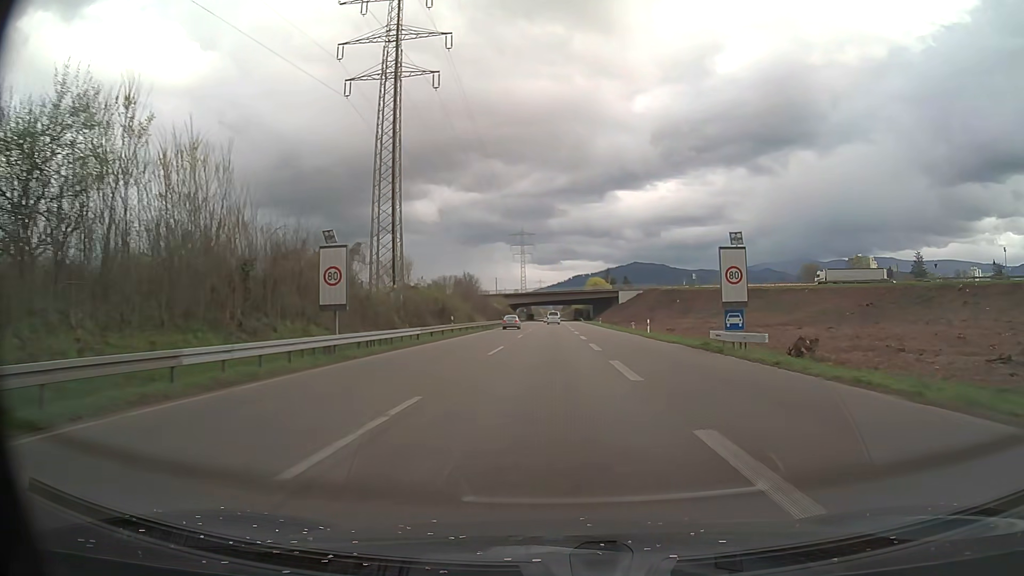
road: trunk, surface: asphalt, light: Day
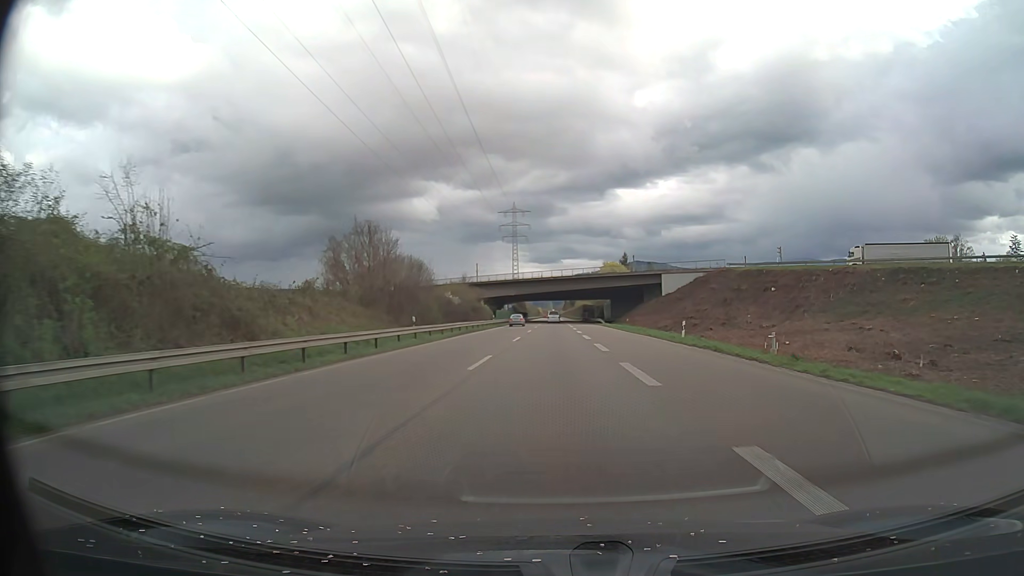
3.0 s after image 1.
(0.0, +61.2) m; 0°
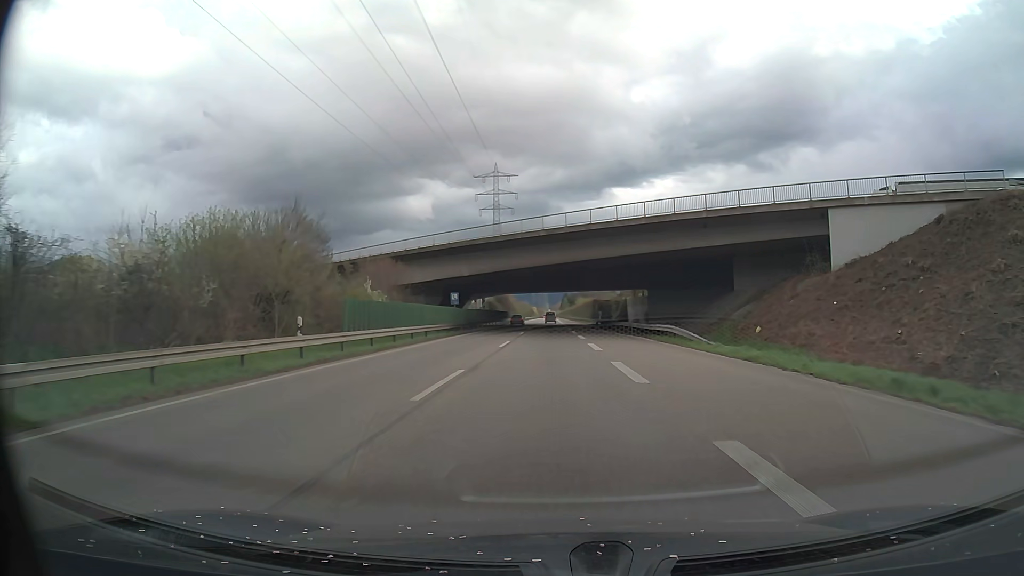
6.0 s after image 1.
(+0.3, +59.8) m; +1°
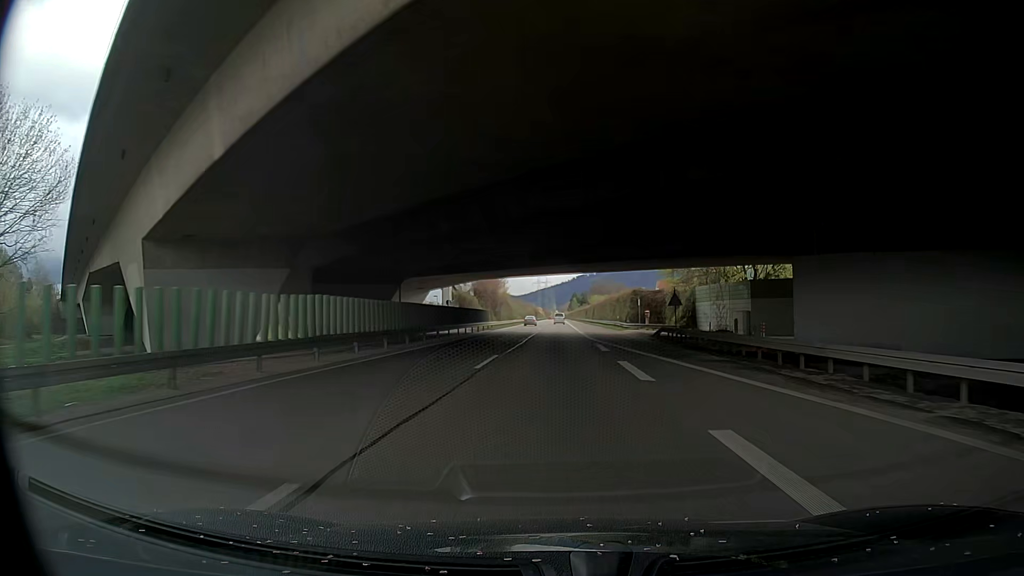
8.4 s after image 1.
(-0.3, +47.2) m; -1°
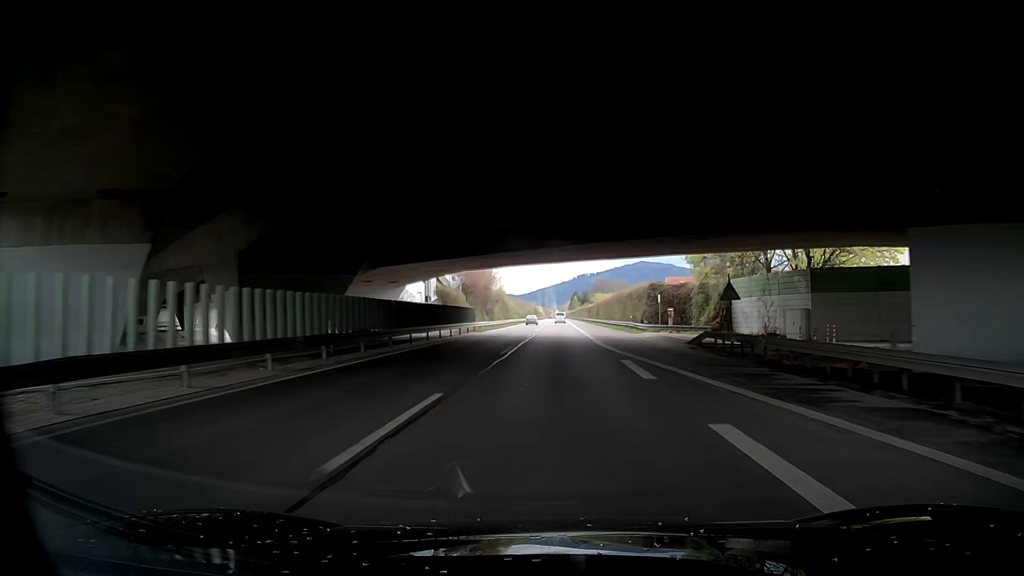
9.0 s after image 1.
(-0.2, +11.8) m; -2°
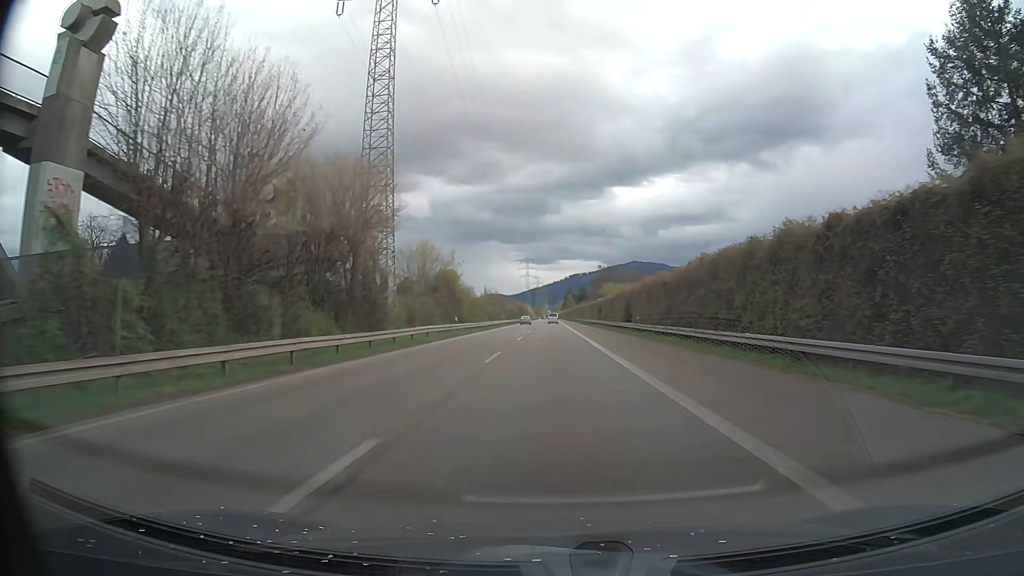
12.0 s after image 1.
(-0.1, +58.3) m; +1°
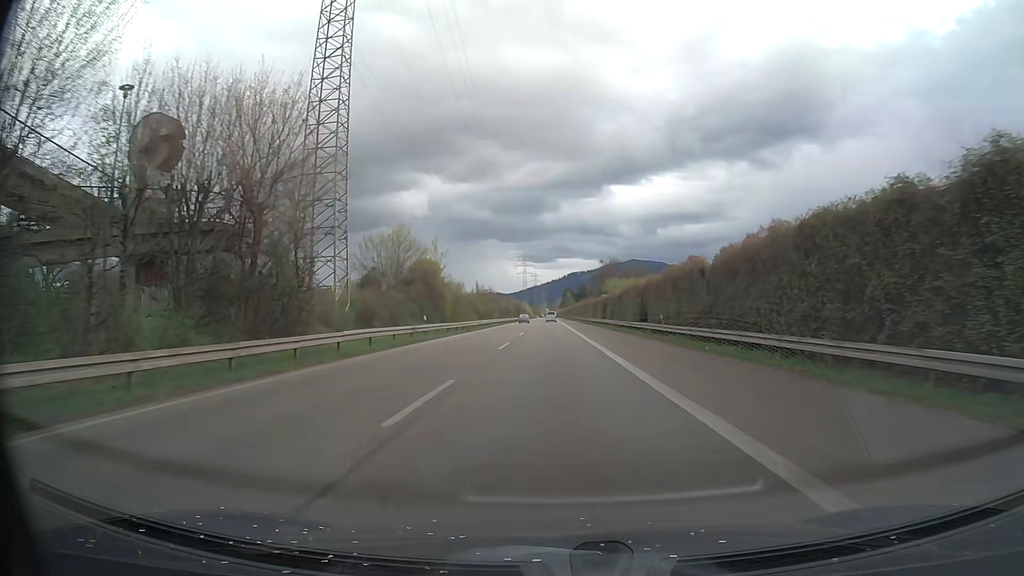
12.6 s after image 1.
(+0.2, +11.5) m; +2°
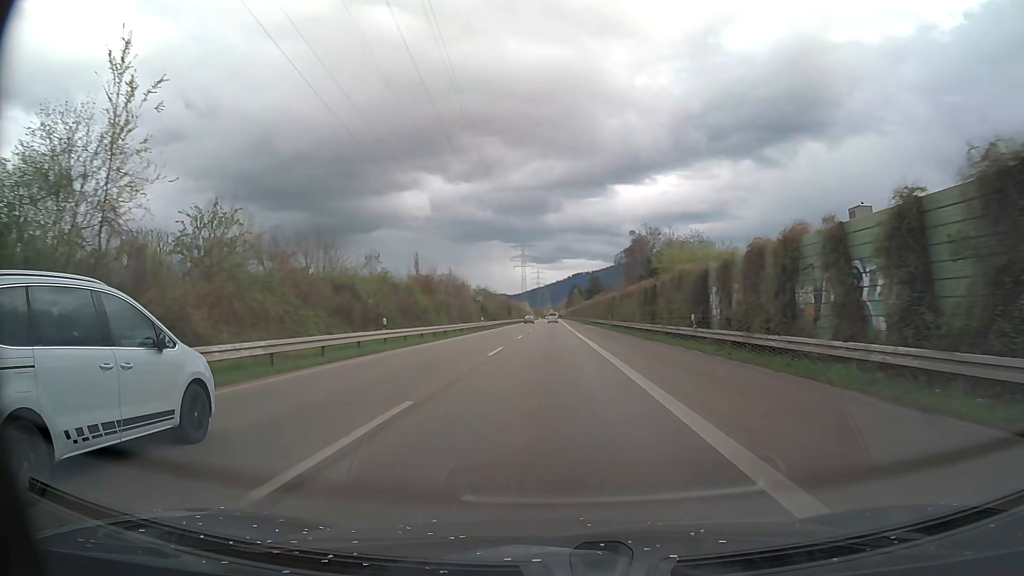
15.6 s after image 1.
(0.0, +57.5) m; 0°
(0, +10) (0, +20) (0, +30) (0, +40) (0, +50) (0, +60) (0, +70) (0, +80) (0, +90) (0, +100) m
